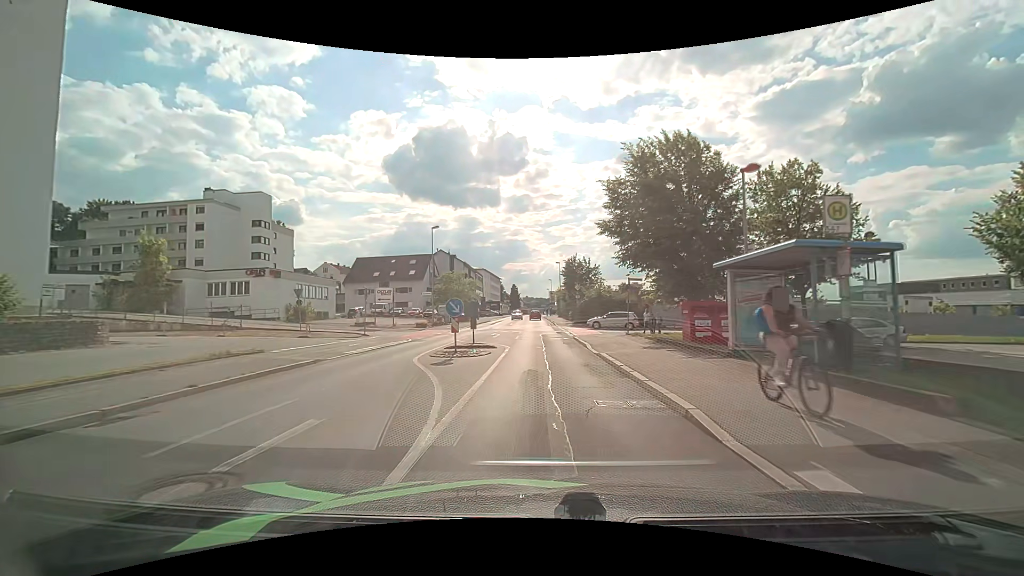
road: tertiary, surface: asphalt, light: Day
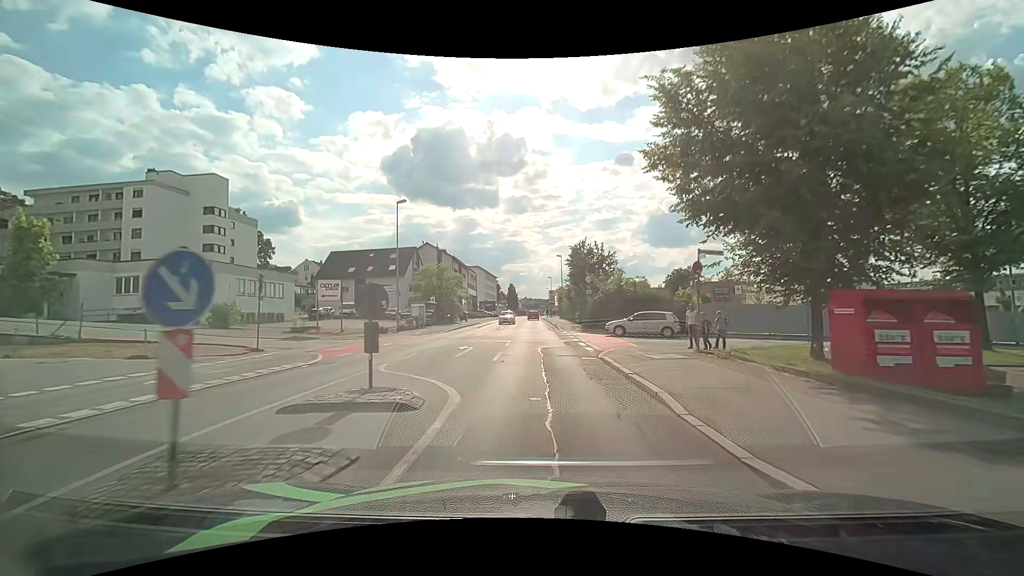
(-0.1, +12.2) m; -1°
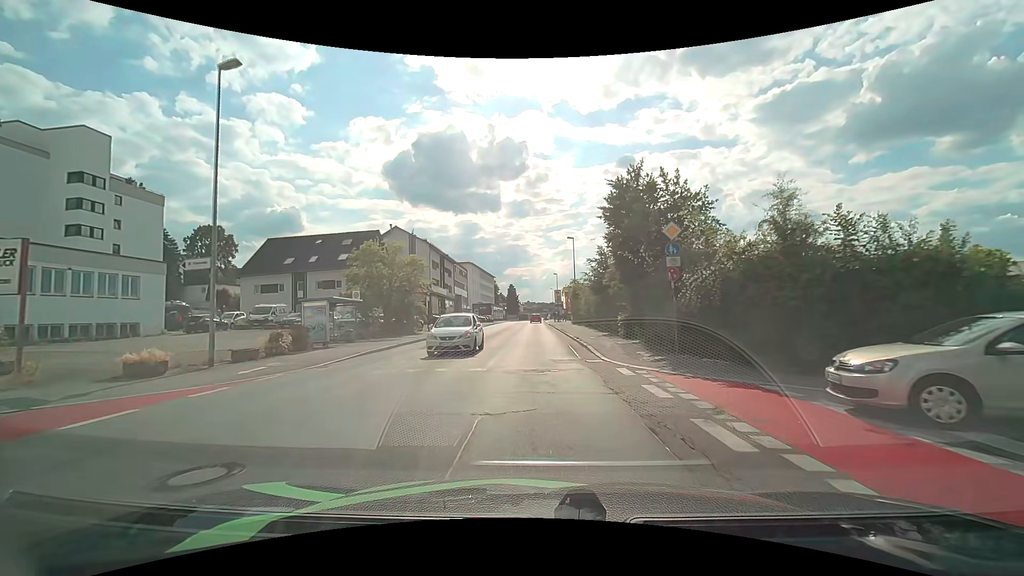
(0.0, +22.5) m; 0°
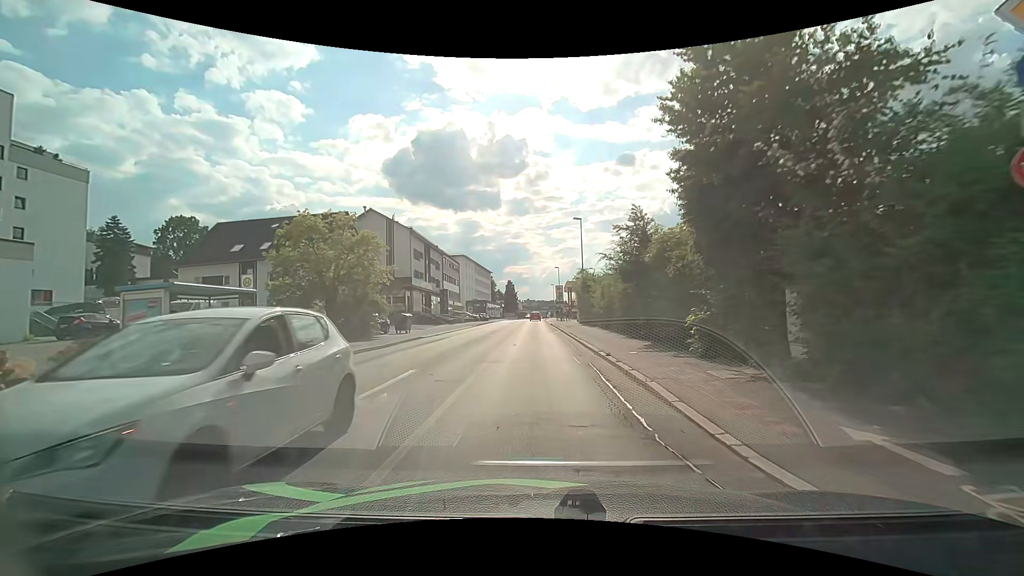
(0.0, +10.9) m; 0°
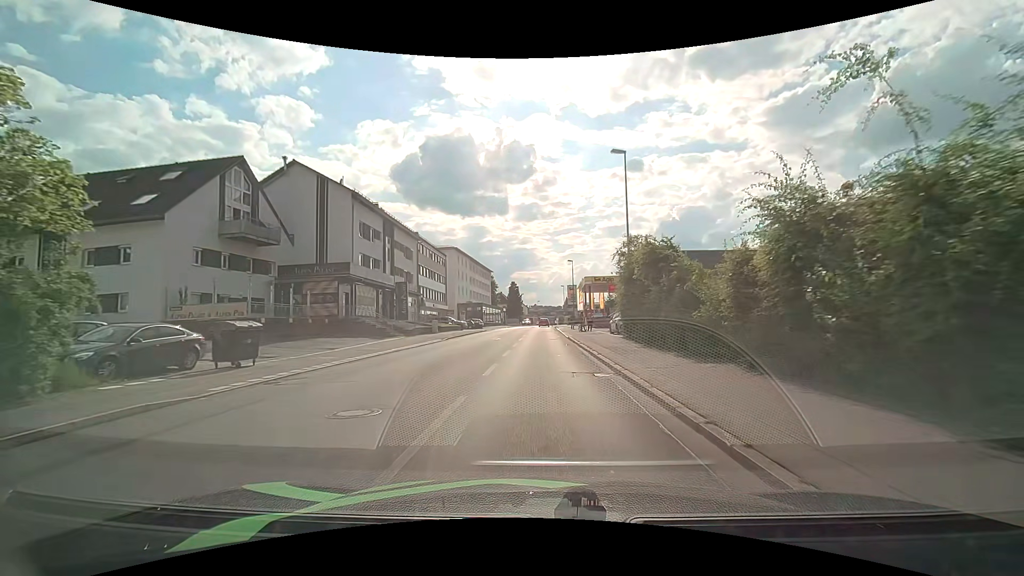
(-0.2, +21.7) m; -1°
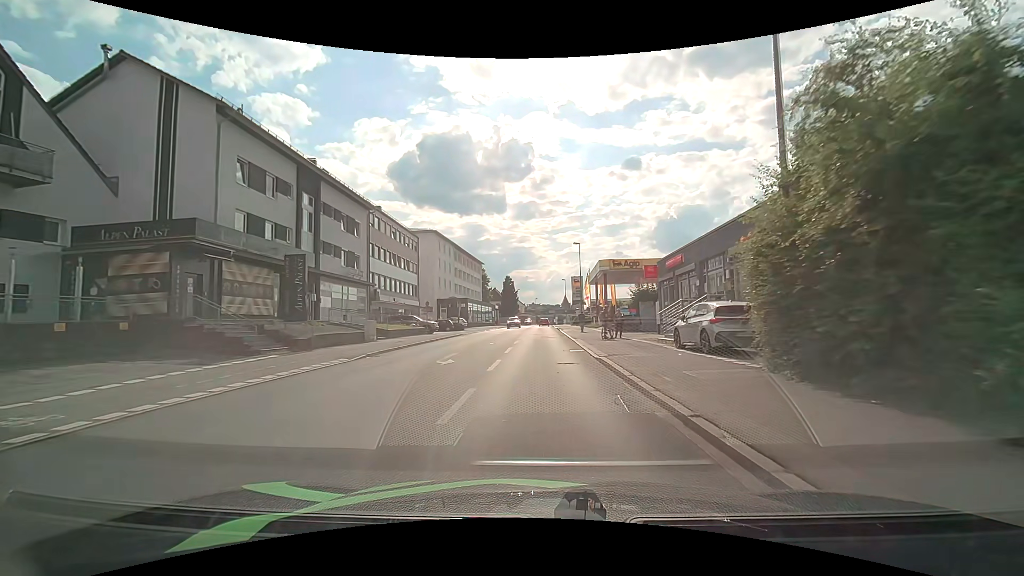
(+0.1, +17.2) m; +1°
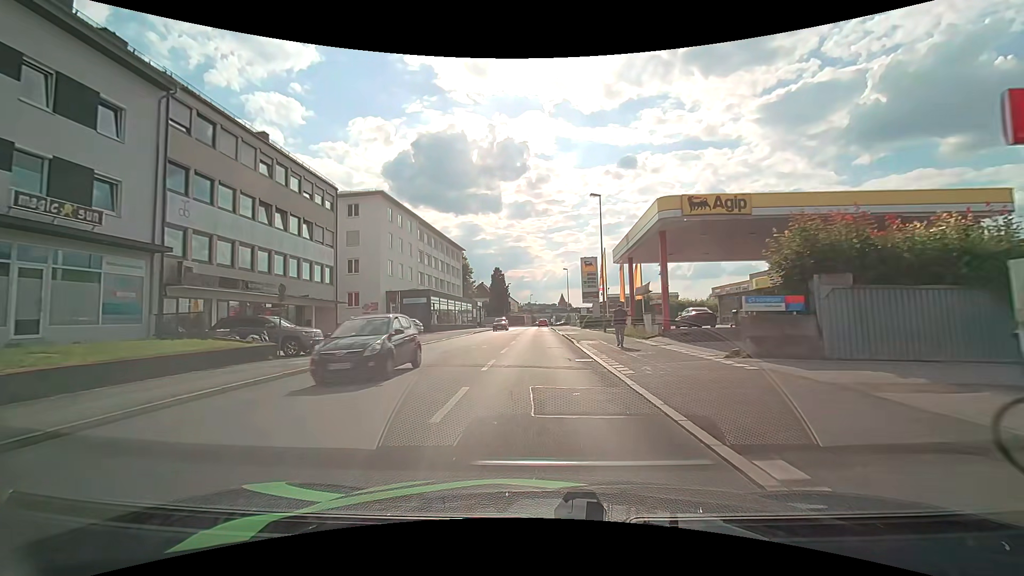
(+0.1, +24.2) m; 0°
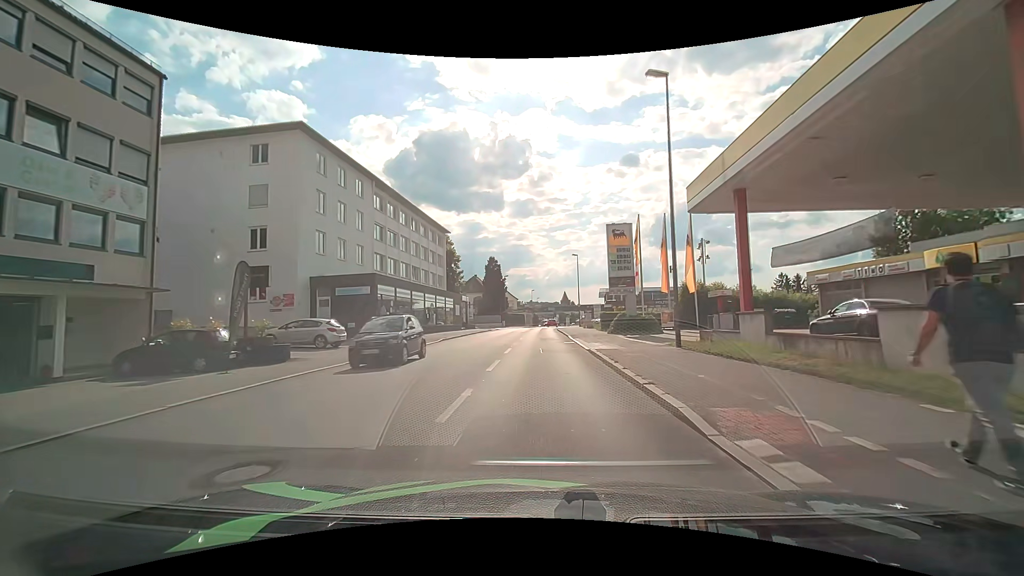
(0.0, +18.4) m; 0°
(0, +10) (0, +20) (0, +30) (0, +40) (0, +50) (+1, +60) (+1, +70) (+1, +80) (+2, +90) (+3, +100) m
